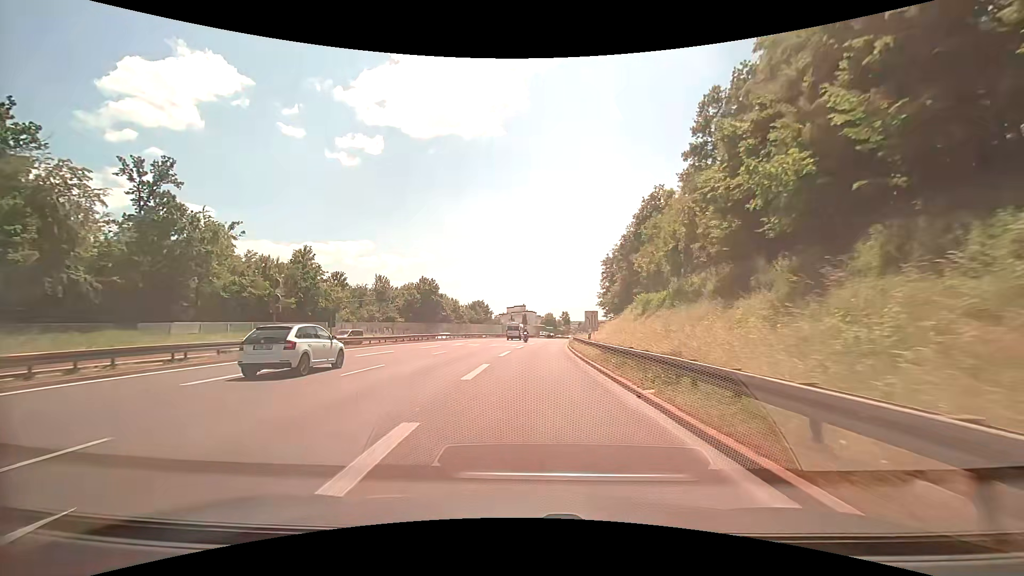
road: trunk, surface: asphalt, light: Day
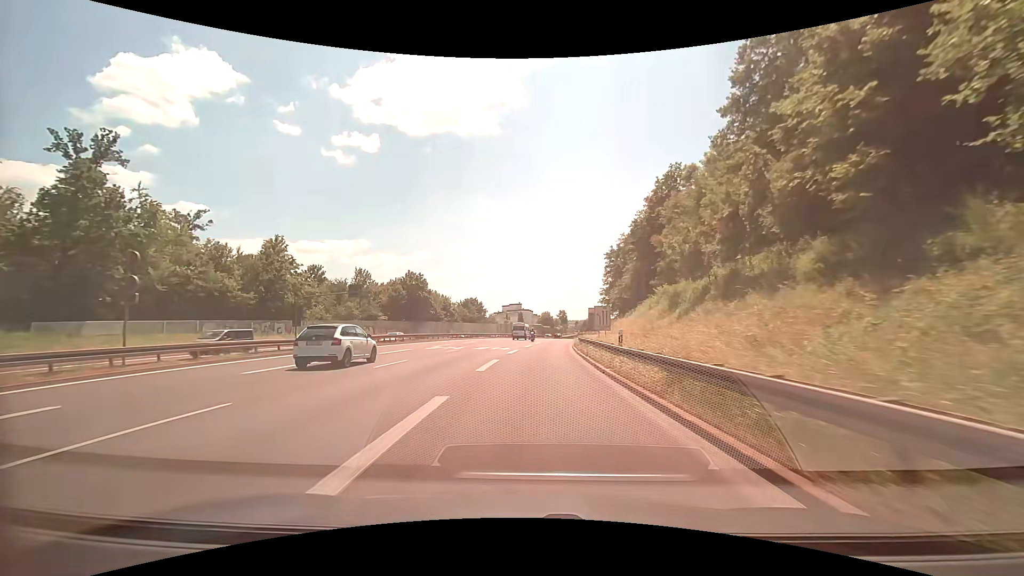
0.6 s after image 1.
(0.0, +9.3) m; 0°
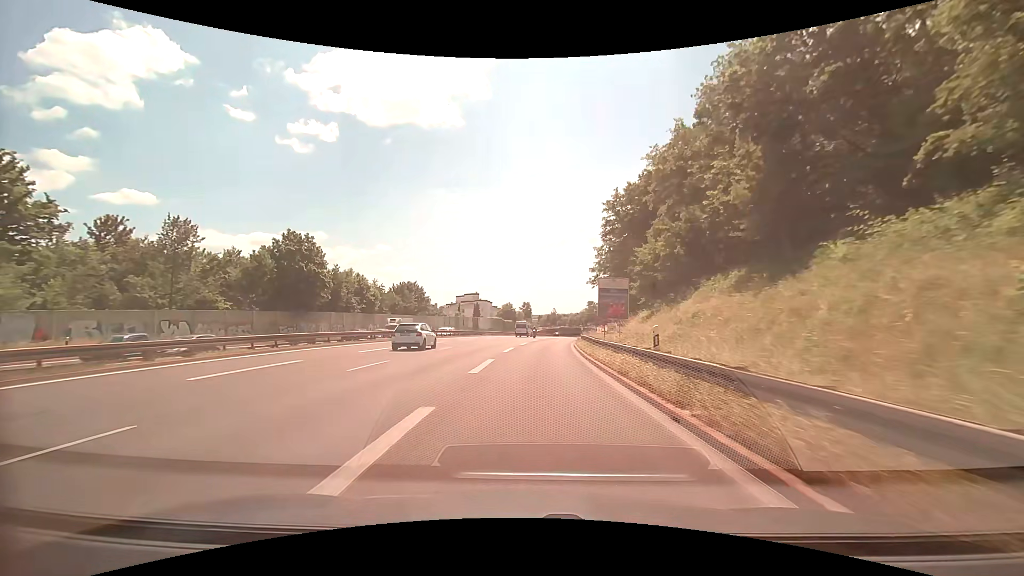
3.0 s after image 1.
(+1.4, +37.5) m; +4°
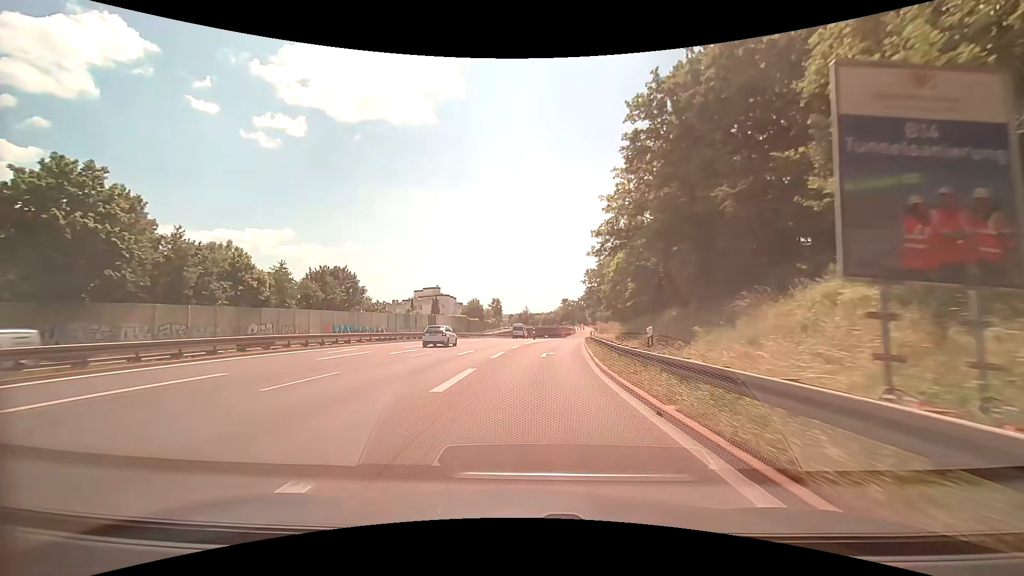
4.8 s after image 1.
(+0.9, +27.7) m; +4°
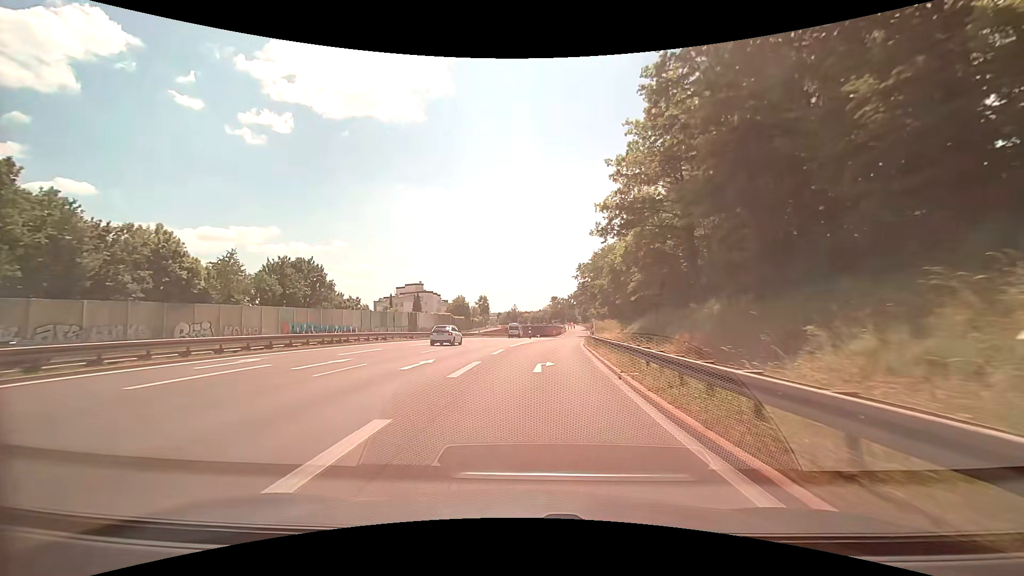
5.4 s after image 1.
(0.0, +9.1) m; +1°
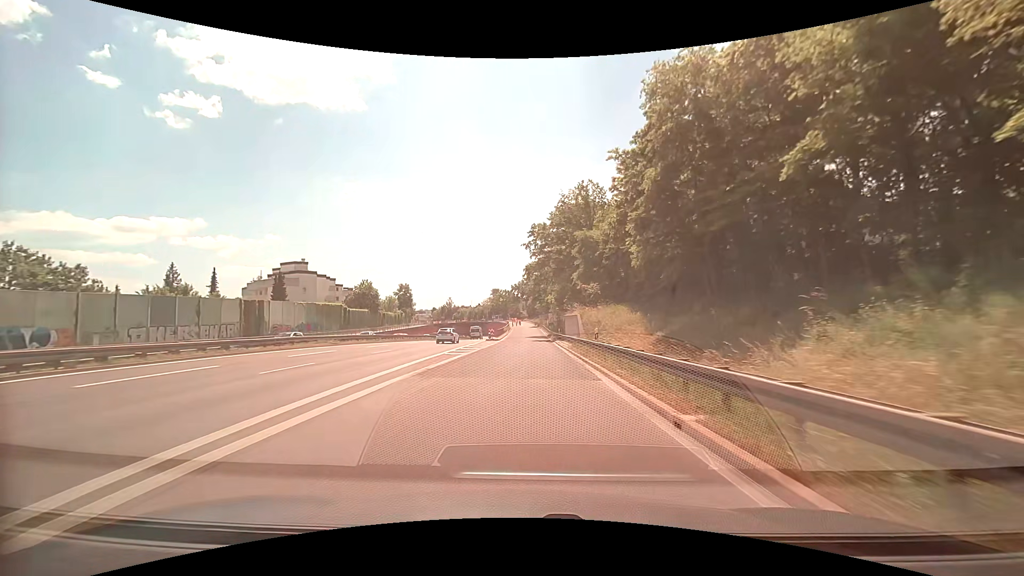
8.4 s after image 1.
(+2.5, +45.5) m; +6°
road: trunk_link
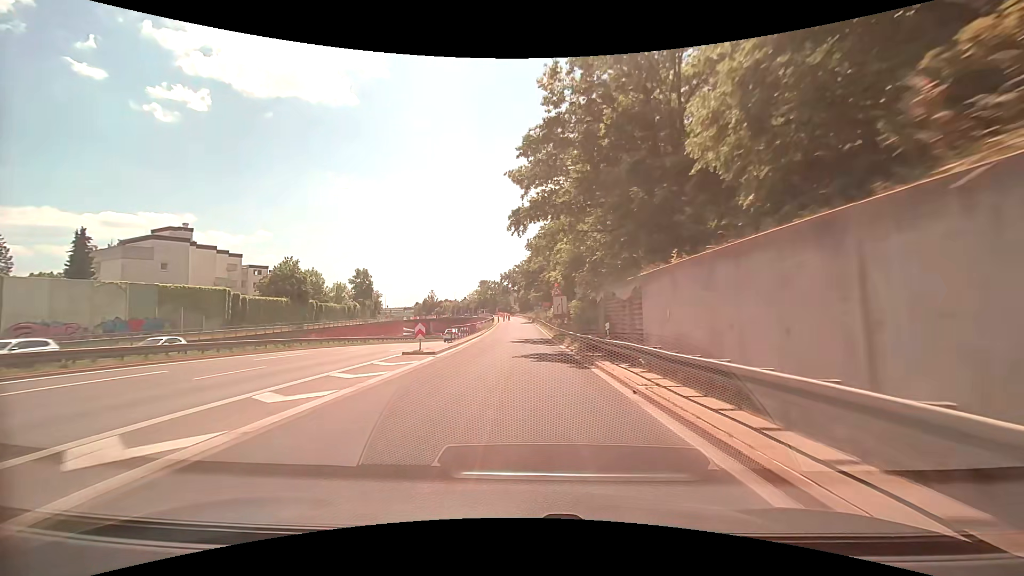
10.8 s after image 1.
(+0.6, +36.8) m; +1°
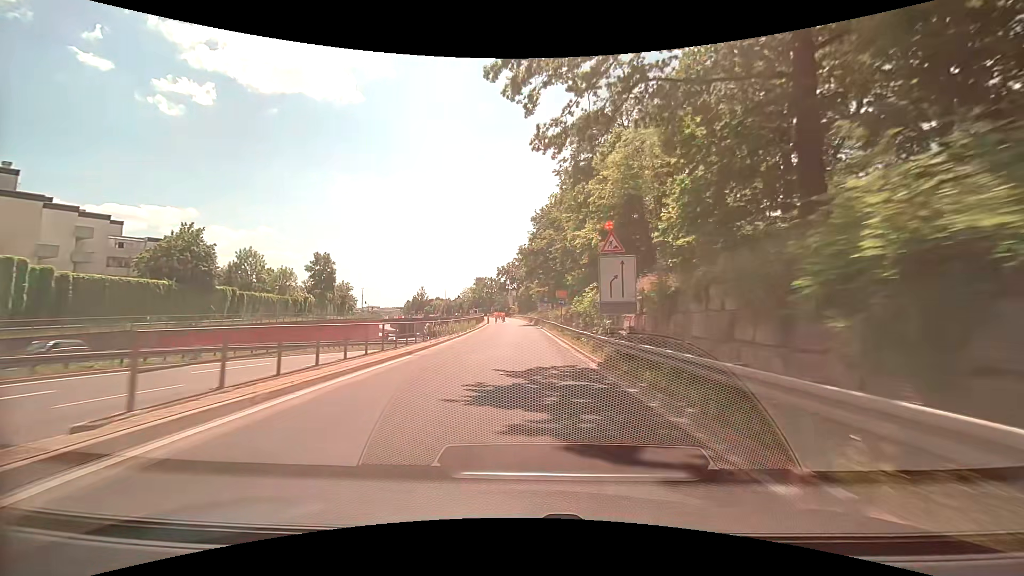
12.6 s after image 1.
(+0.1, +27.7) m; +1°
(0, +10) (0, +20) (0, +30) (0, +40) (0, +50) (-1, +60) (-1, +70) (-1, +80) (-2, +90) (-2, +100) m
